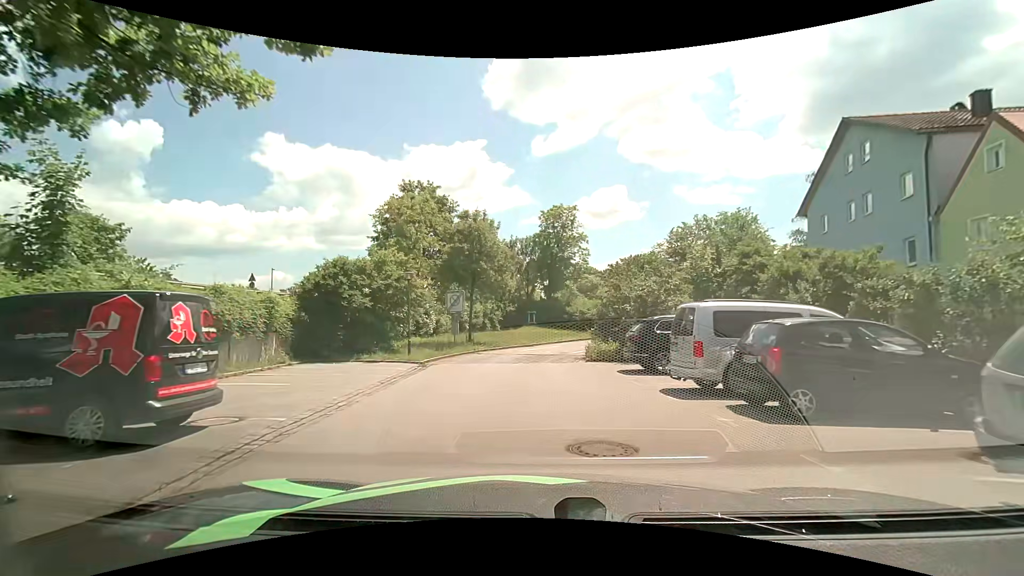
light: Day
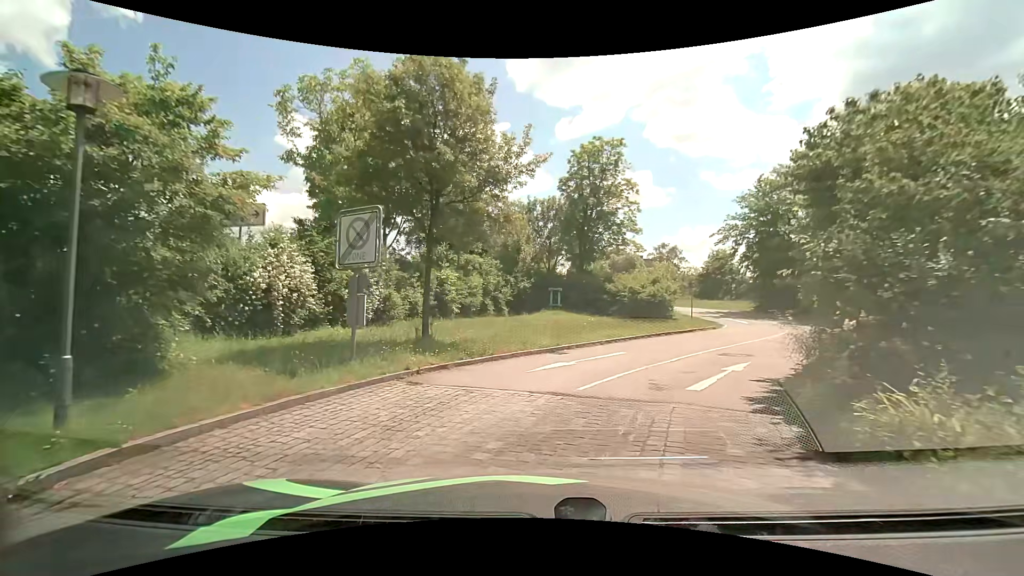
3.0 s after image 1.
(-0.4, +16.4) m; -2°
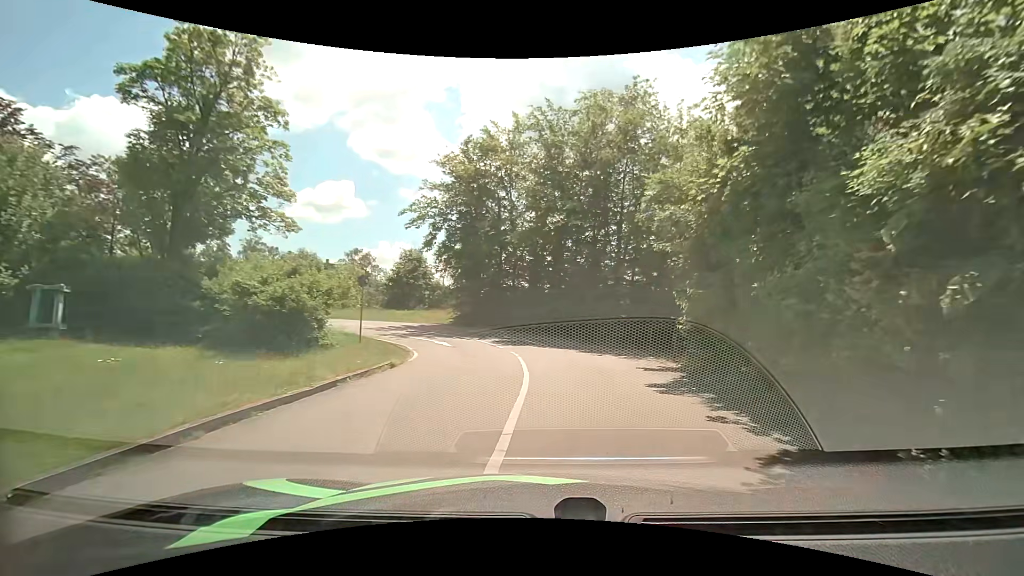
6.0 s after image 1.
(+4.1, +15.0) m; +33°
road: residential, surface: asphalt
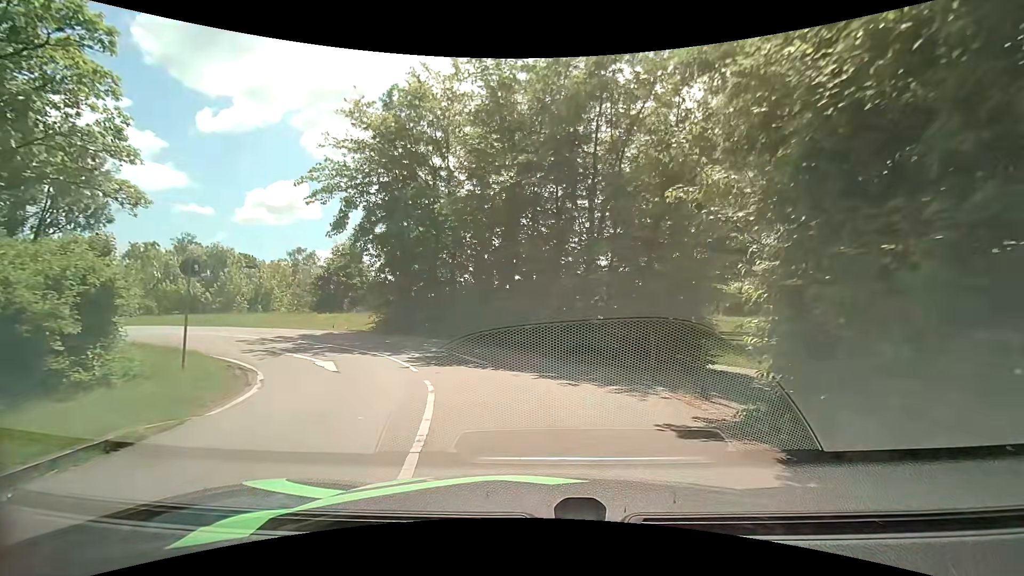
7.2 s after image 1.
(+0.4, +6.5) m; +5°
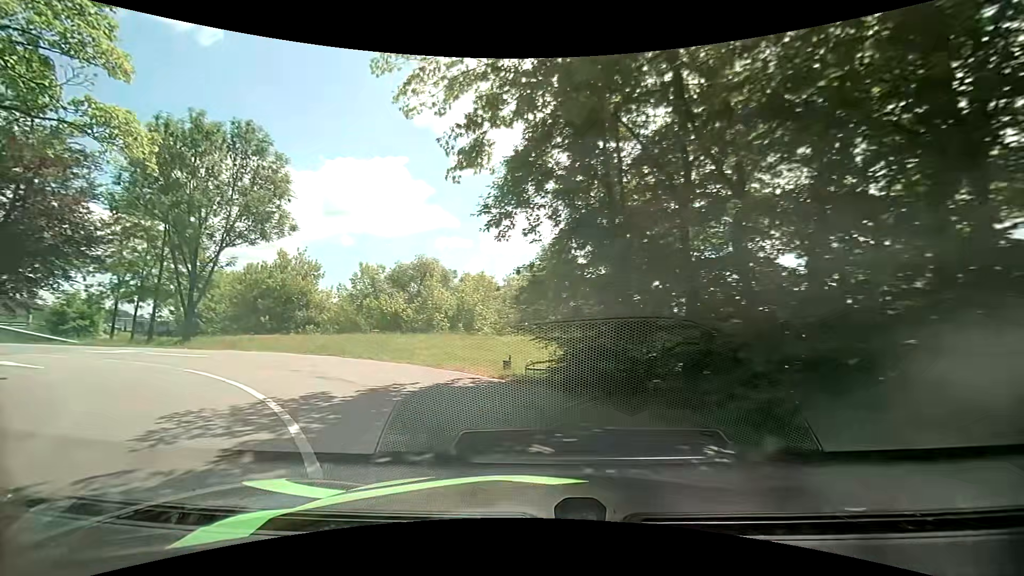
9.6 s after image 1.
(-2.0, +12.7) m; -25°
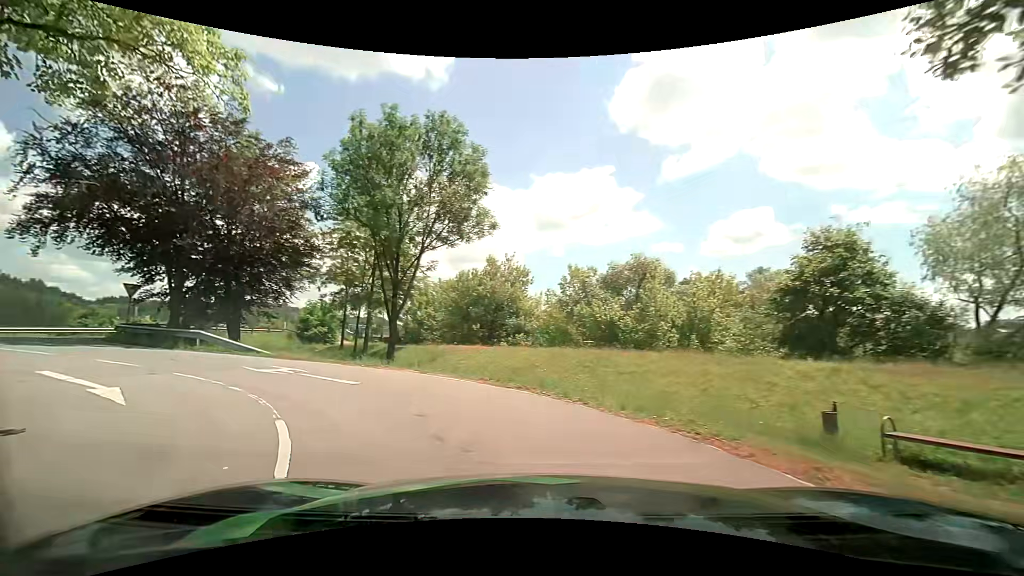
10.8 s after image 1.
(-1.2, +6.3) m; -23°
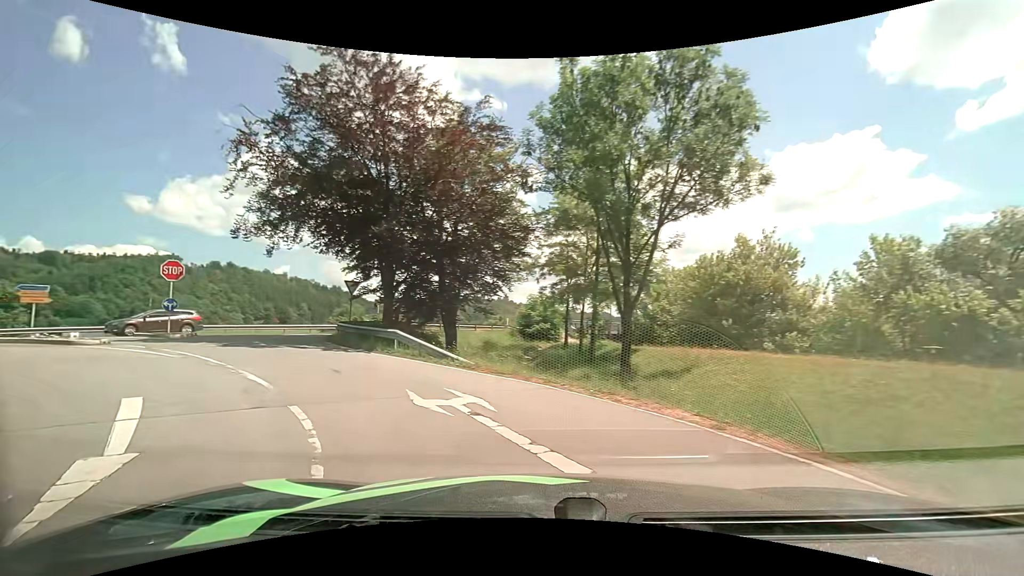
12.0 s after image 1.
(-1.5, +6.3) m; -26°
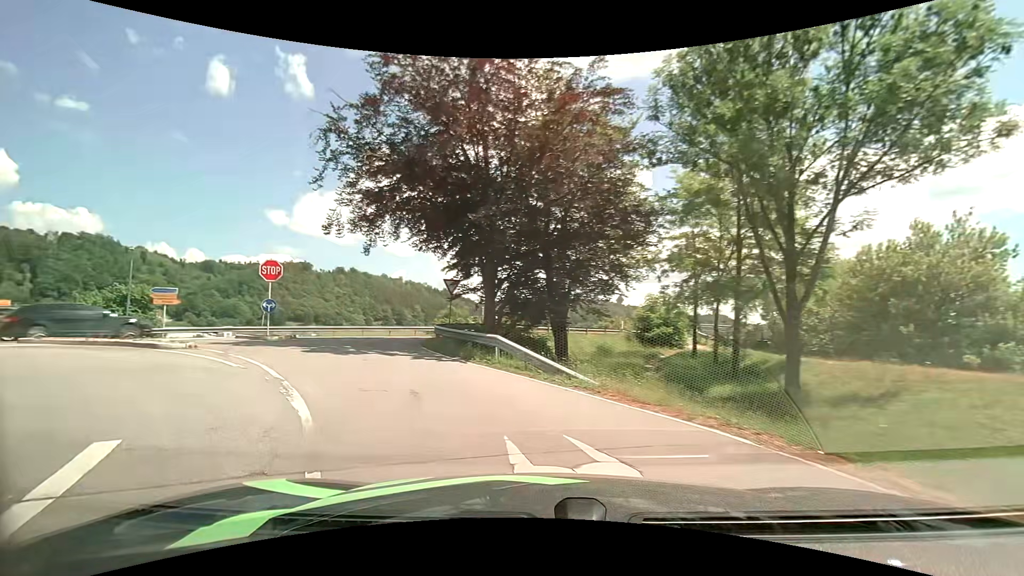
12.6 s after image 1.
(-0.4, +3.3) m; -12°
